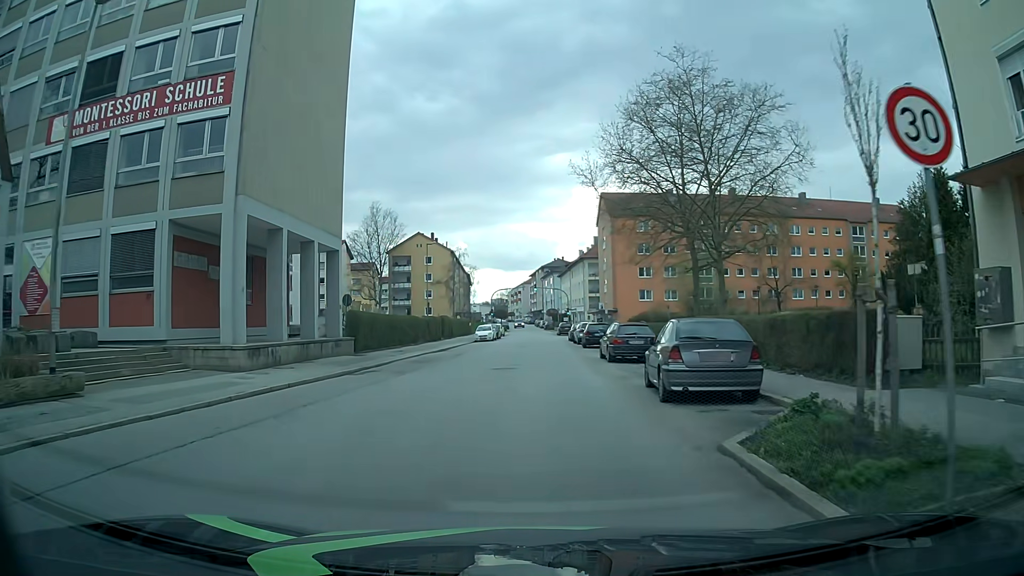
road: tertiary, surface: asphalt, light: Day
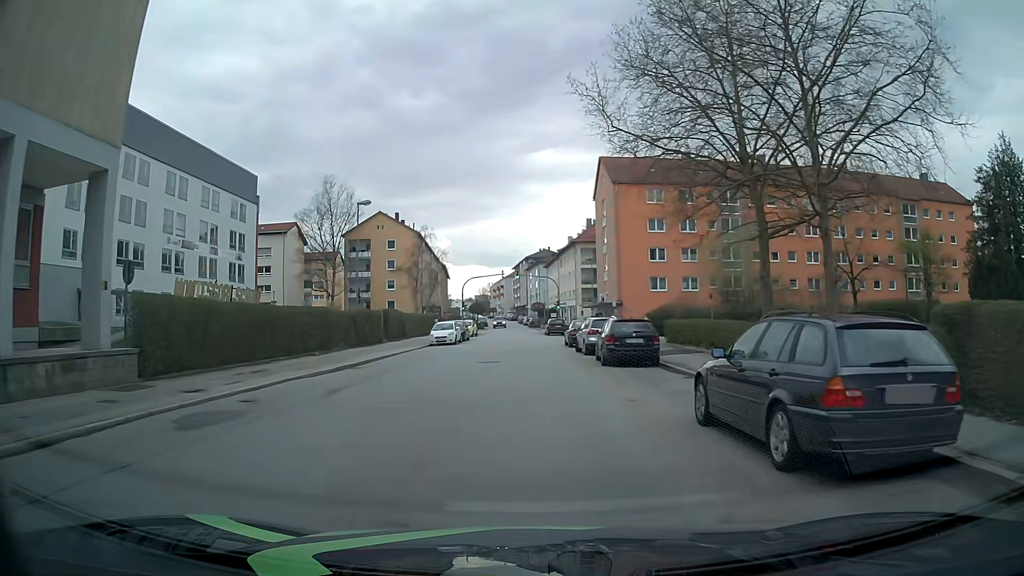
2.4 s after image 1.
(+0.1, +17.9) m; 0°
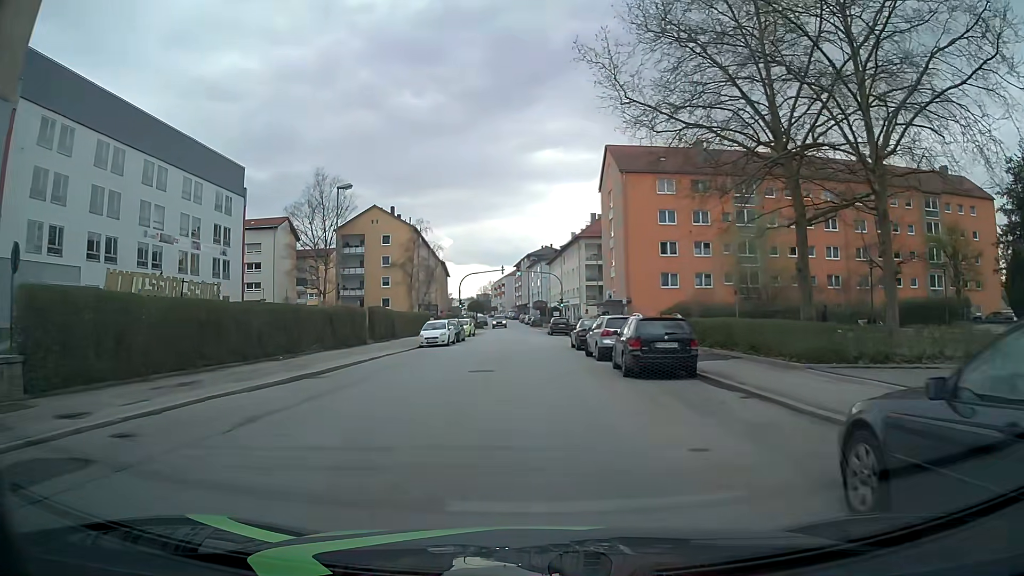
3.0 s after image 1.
(+0.1, +4.5) m; 0°
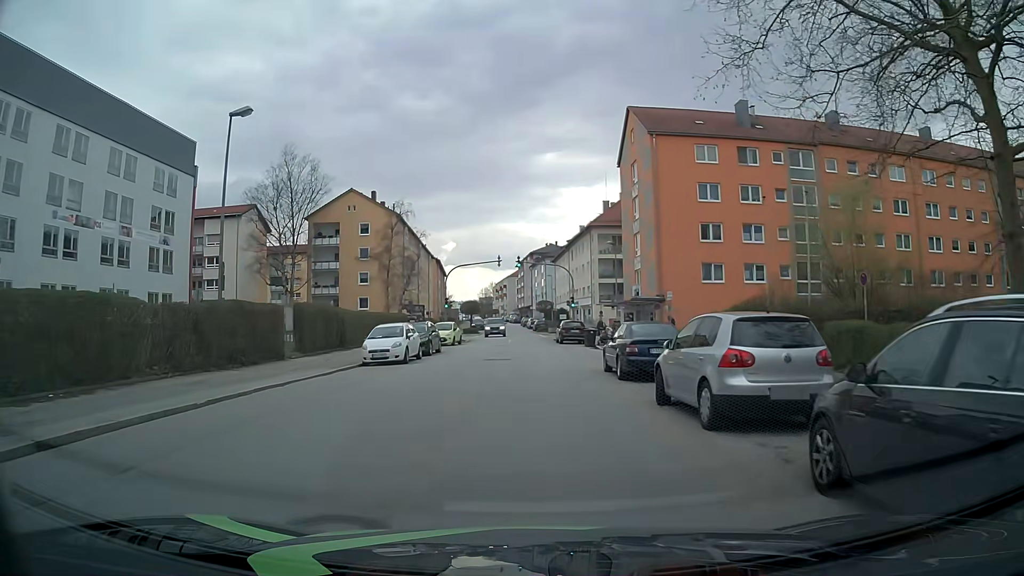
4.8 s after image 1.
(+0.2, +13.5) m; +1°
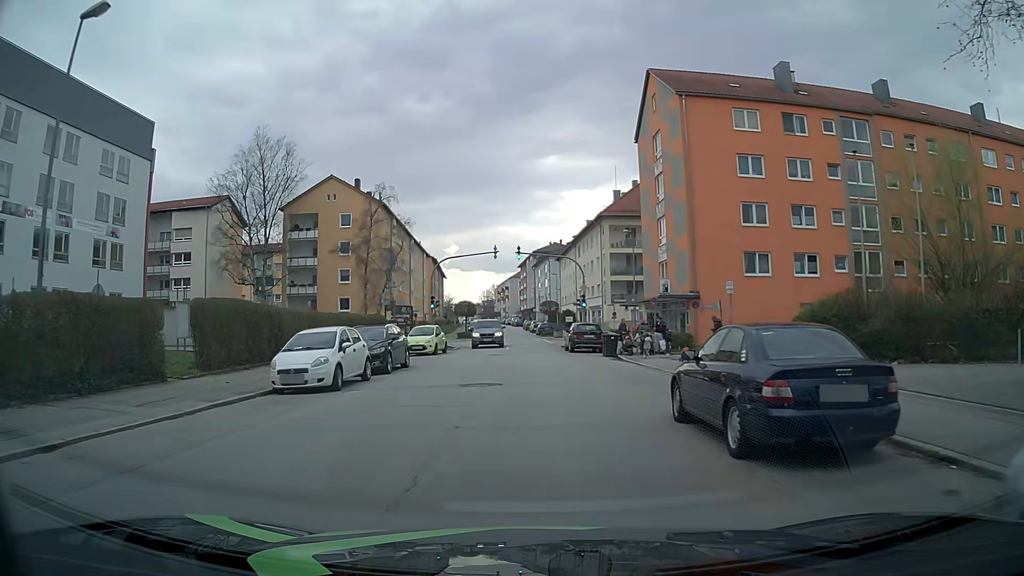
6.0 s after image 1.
(0.0, +9.0) m; -1°
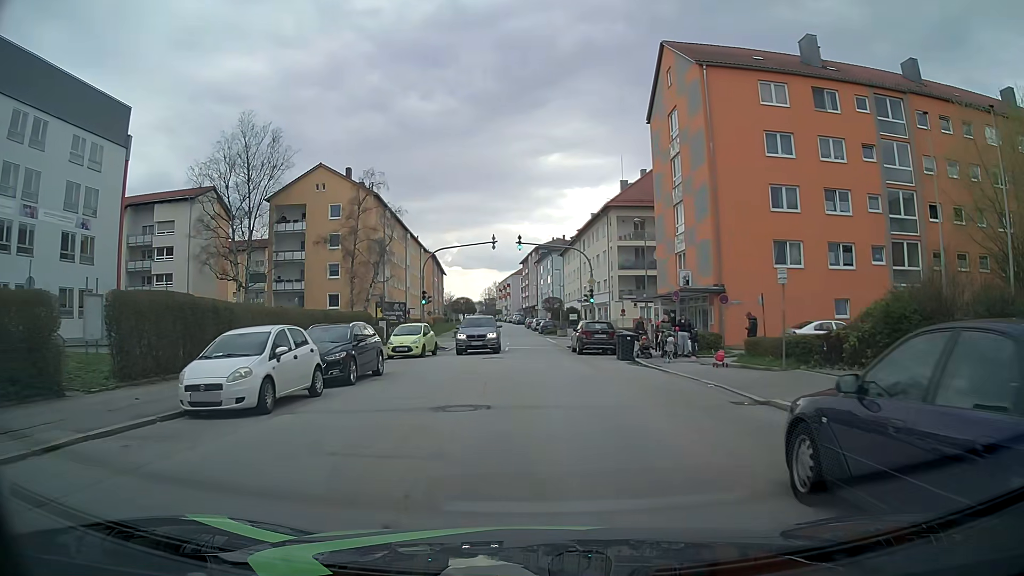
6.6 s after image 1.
(0.0, +4.5) m; 0°
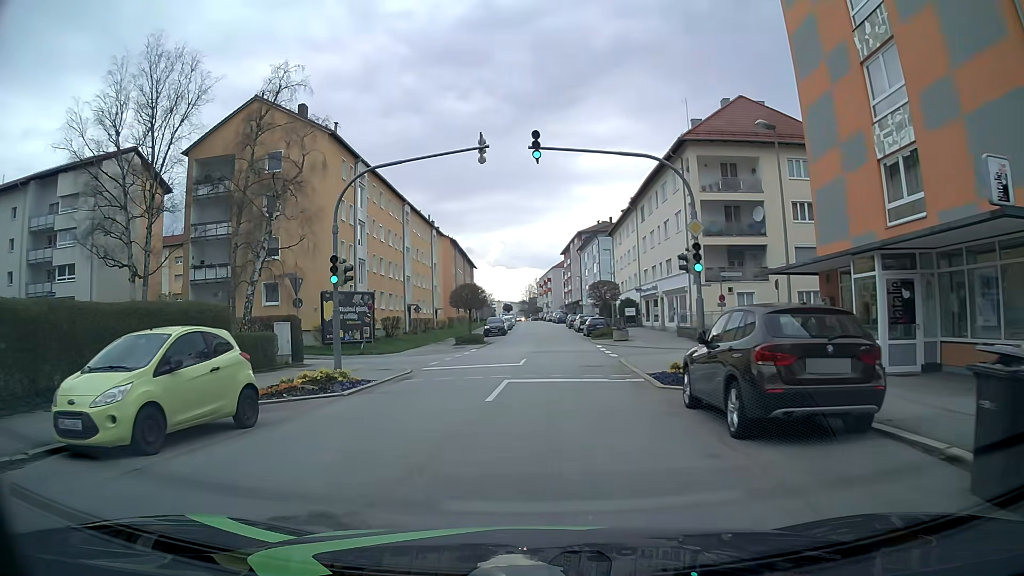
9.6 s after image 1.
(+0.1, +22.3) m; -4°
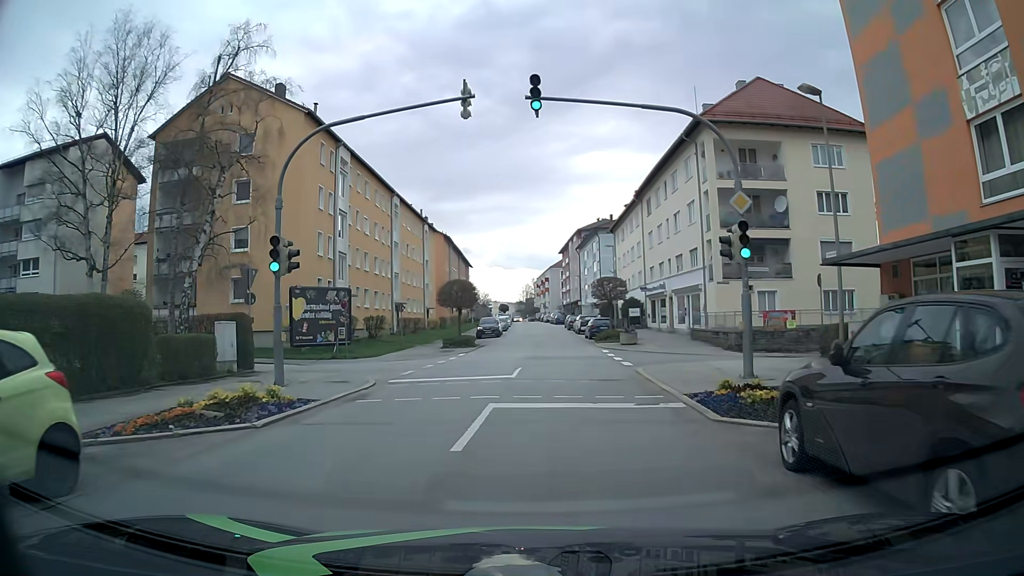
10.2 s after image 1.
(0.0, +4.5) m; -1°
(0, +10) (+1, +20) (+1, +30) (+2, +40) (+2, +50) (+2, +60) (+2, +70) (+2, +80) (+2, +90) (+2, +100) m
